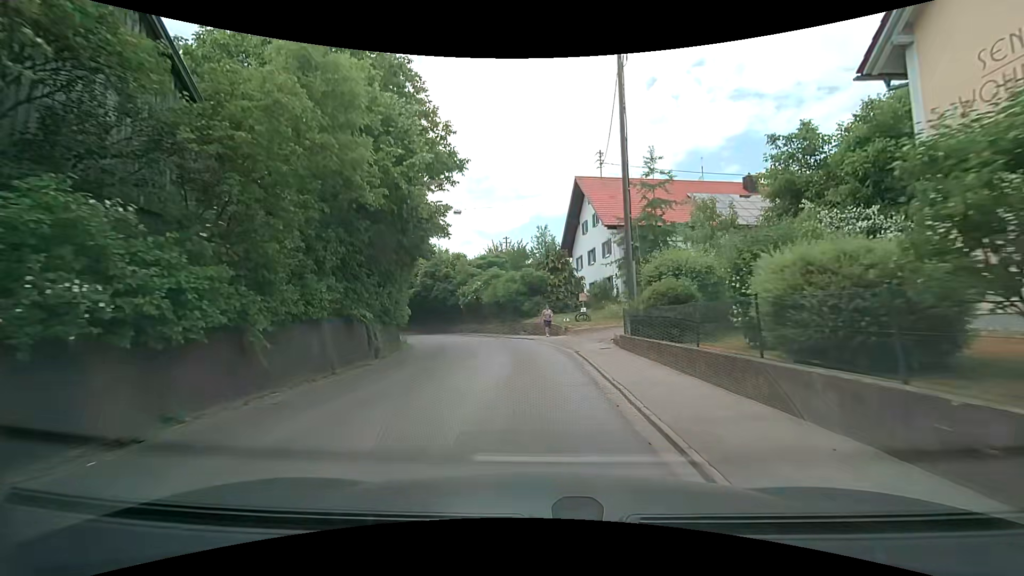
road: secondary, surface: asphalt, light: Day
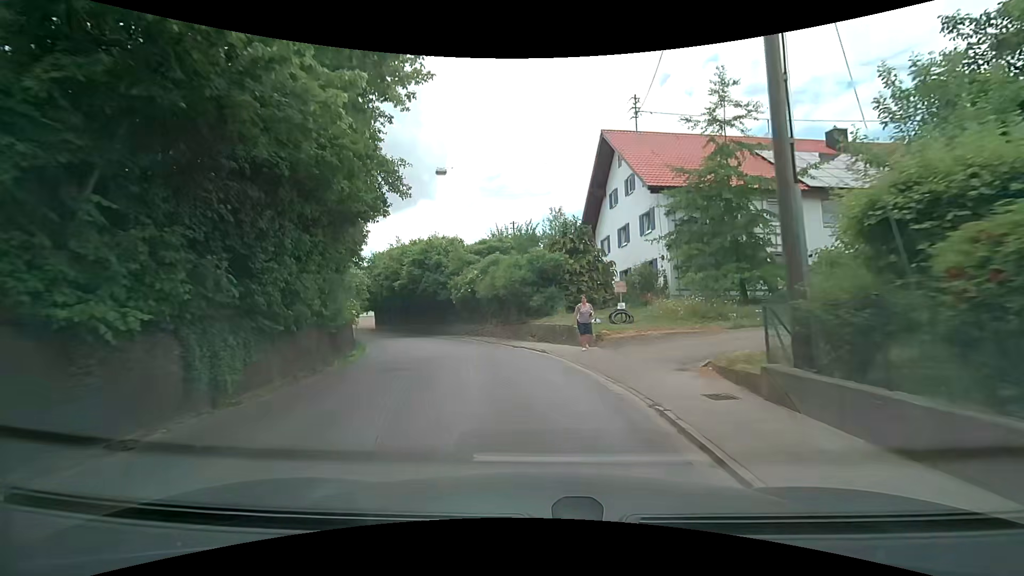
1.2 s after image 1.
(0.0, +9.9) m; -1°
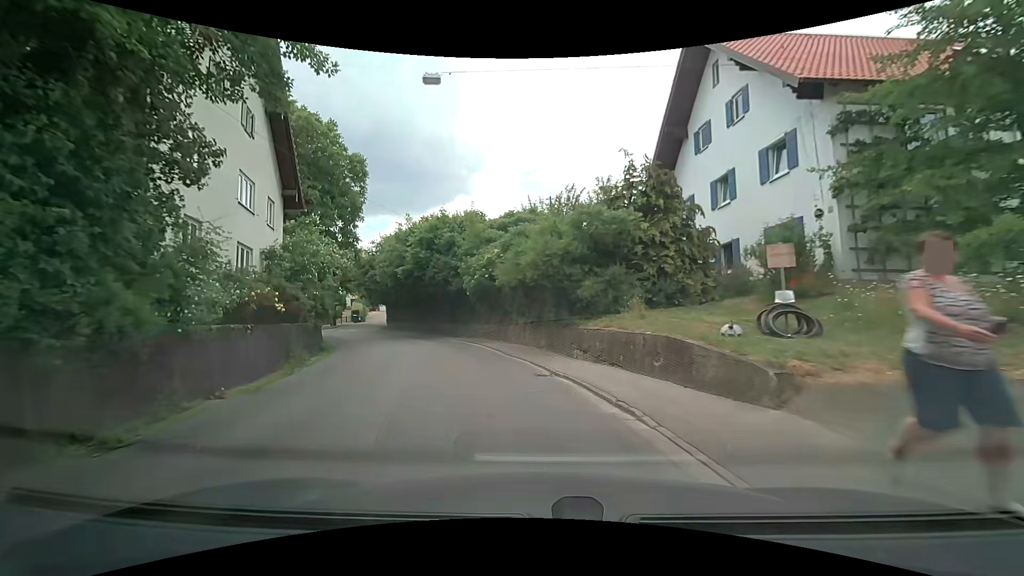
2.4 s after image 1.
(-0.3, +10.3) m; -4°
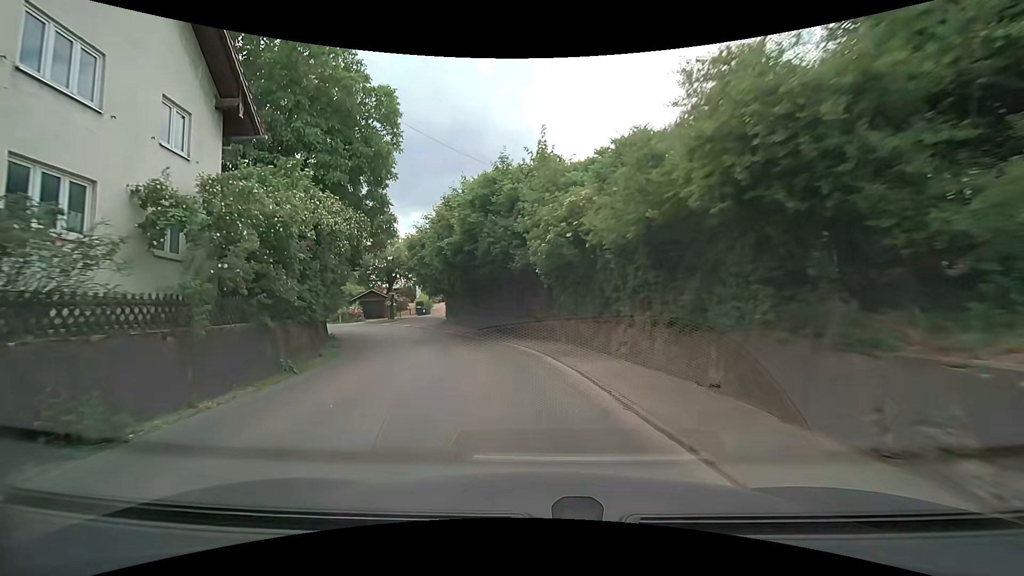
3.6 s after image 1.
(-0.8, +10.7) m; -9°
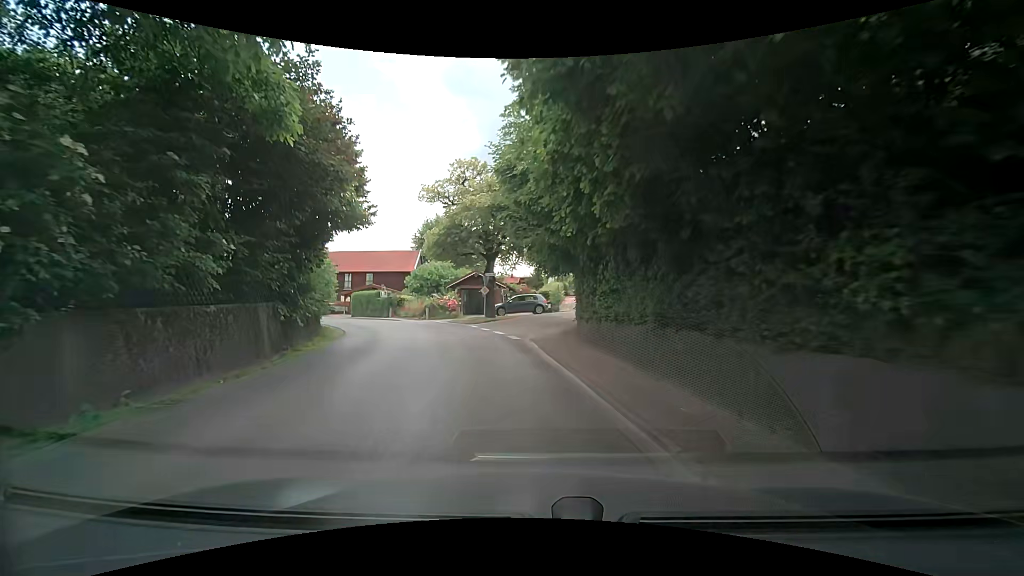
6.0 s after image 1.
(-3.2, +22.0) m; -18°
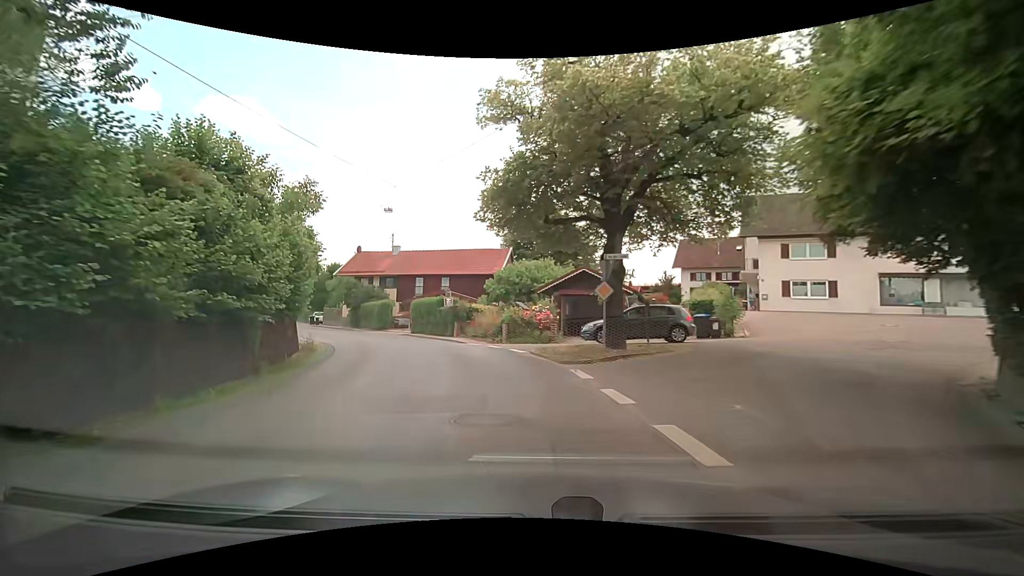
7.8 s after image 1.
(-1.4, +16.1) m; -10°
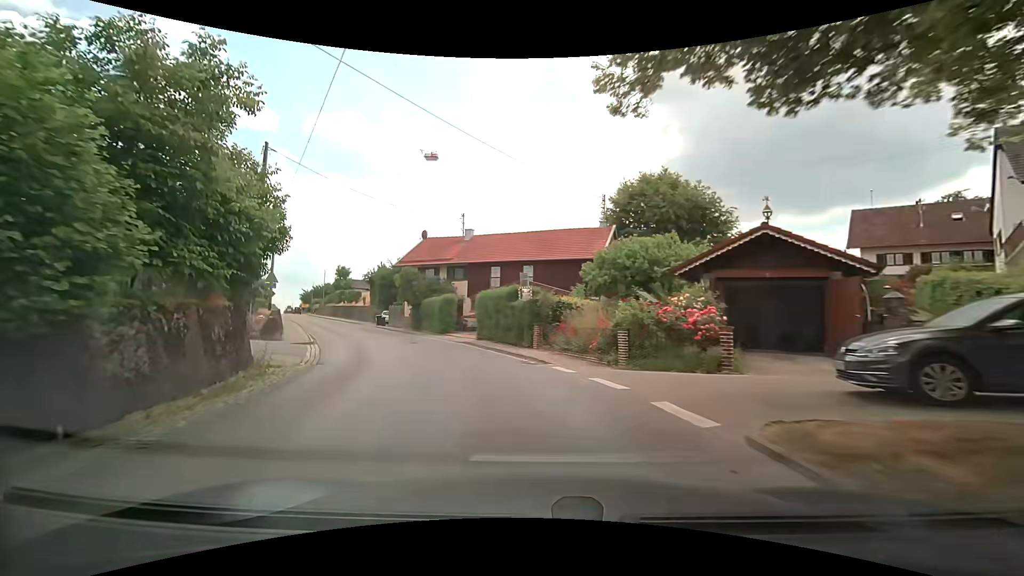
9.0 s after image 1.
(-1.1, +11.7) m; -12°
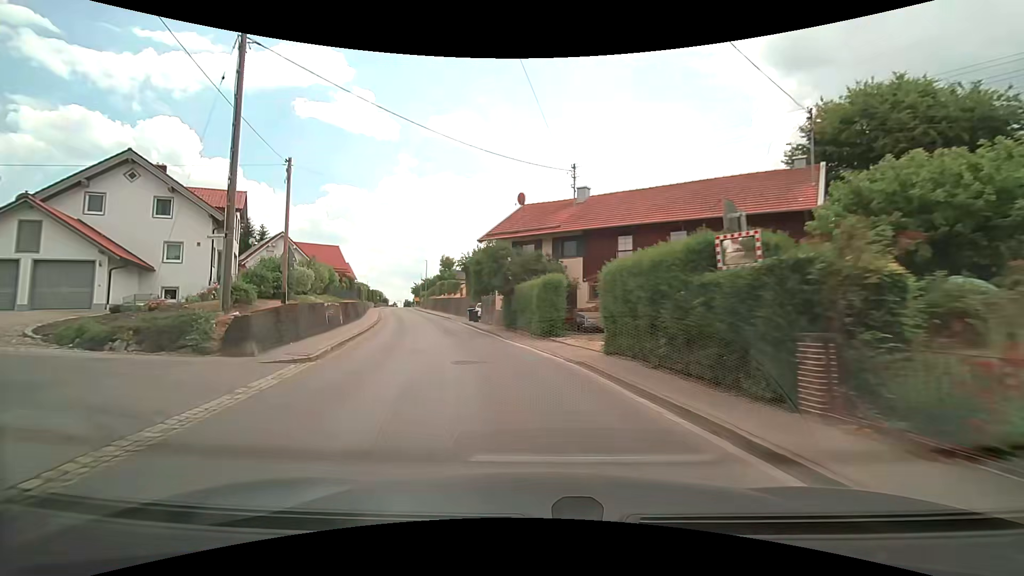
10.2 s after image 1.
(-1.2, +12.5) m; -11°
(-1, +10) (-3, +20) (-6, +29) (-9, +39) (-11, +49) (-14, +58) (-18, +68) (-21, +77) (-24, +86) (-27, +96) m
